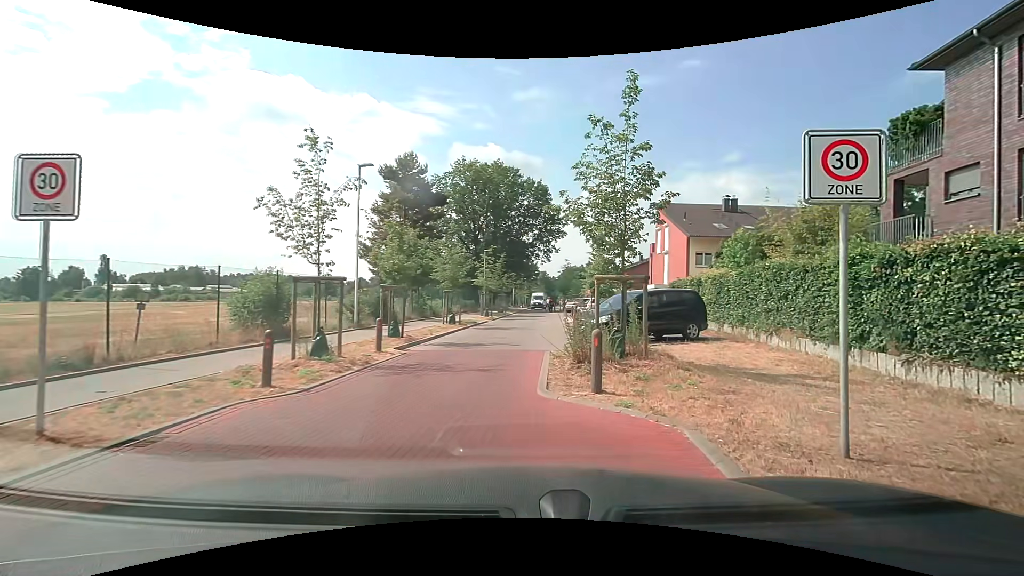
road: residential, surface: paving_stones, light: Day
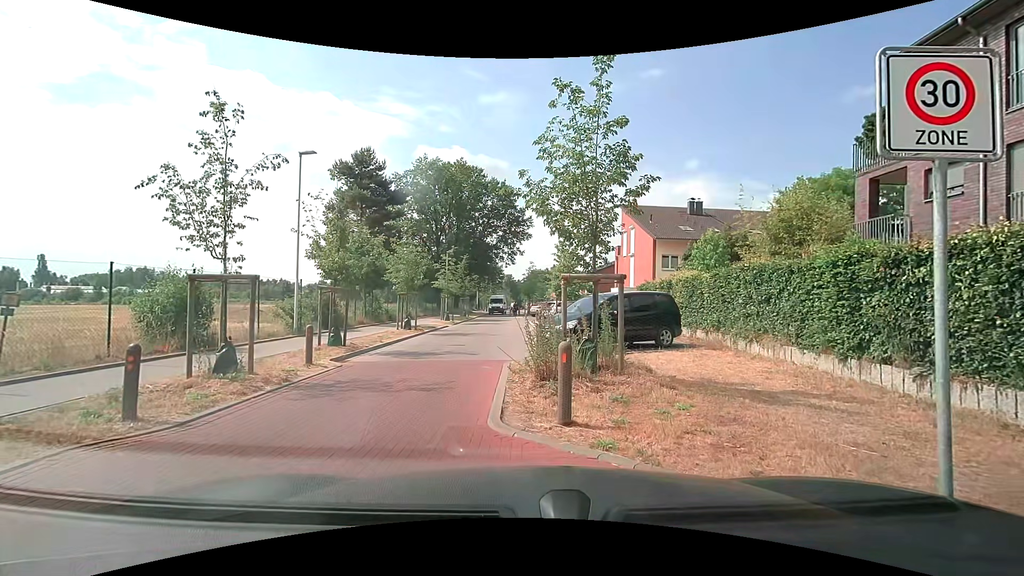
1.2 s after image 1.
(0.0, +1.5) m; +2°
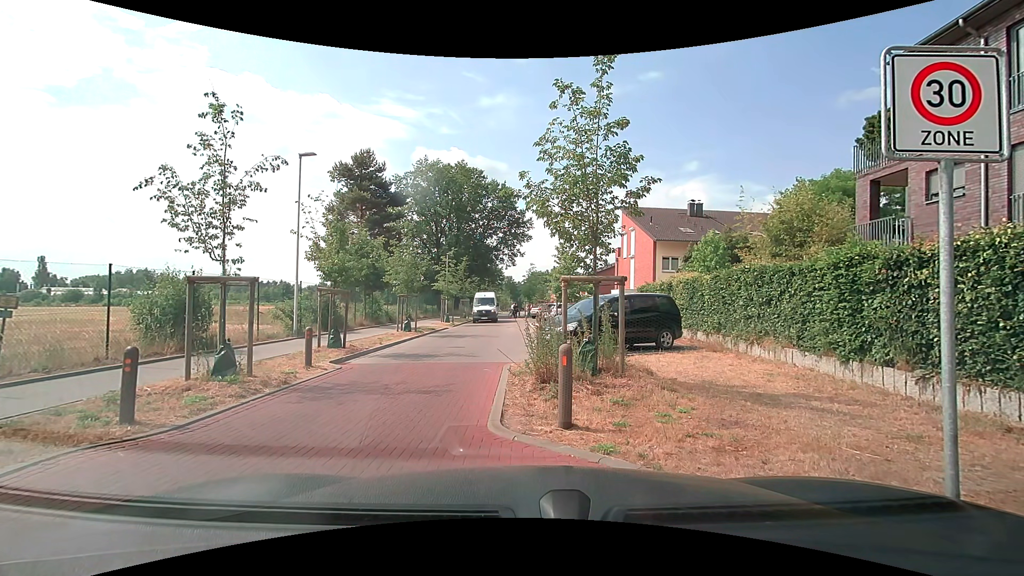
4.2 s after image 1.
(0.0, +0.1) m; 0°
